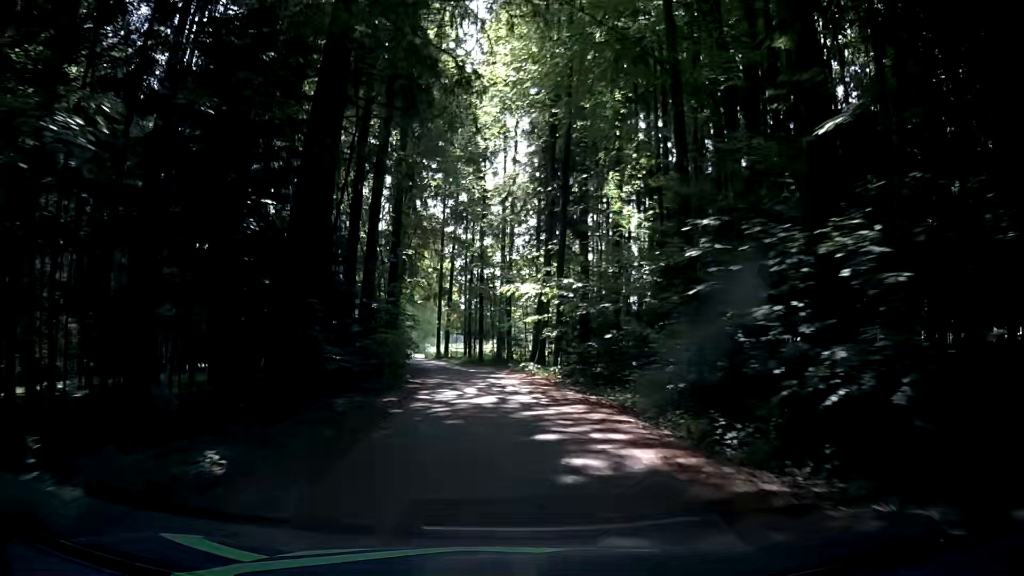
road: unclassified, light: Day
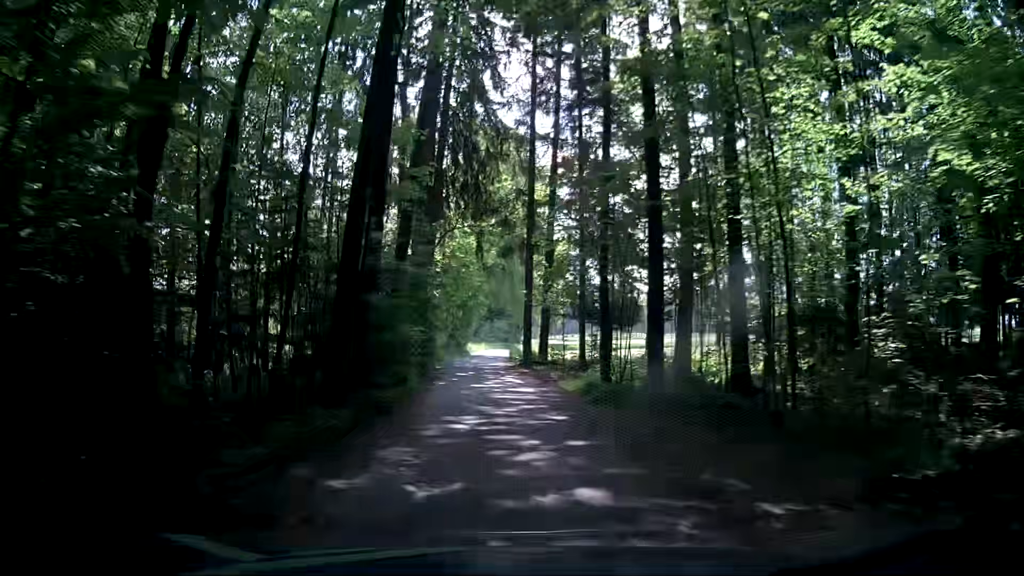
(-1.1, +33.9) m; -6°
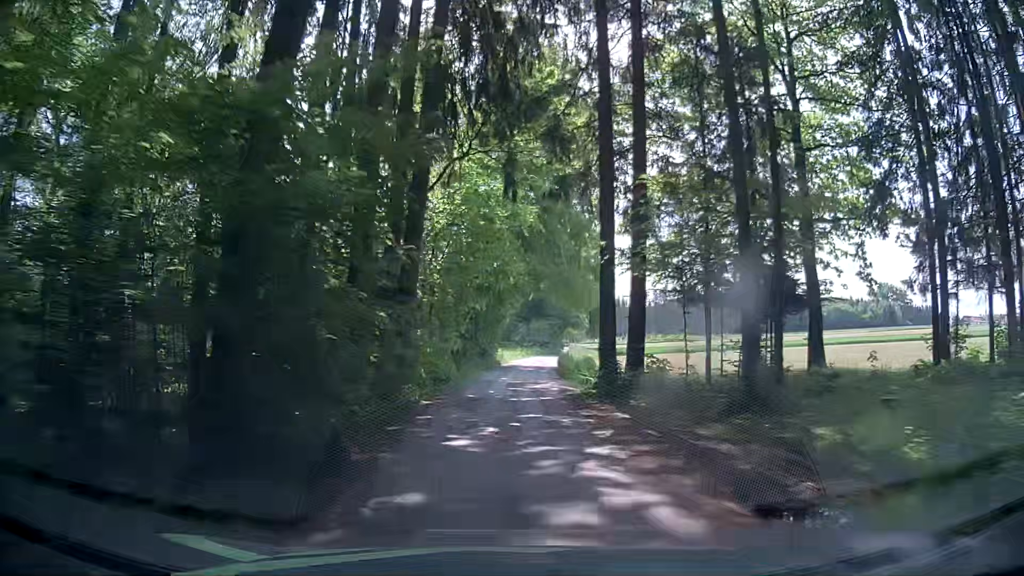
(-0.4, +17.3) m; -2°
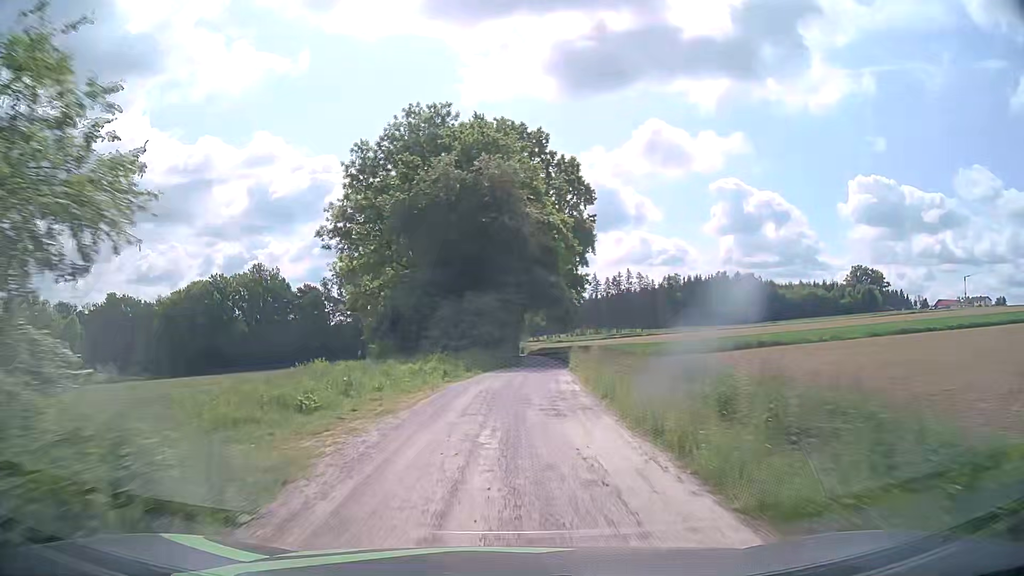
(+0.3, +44.9) m; +3°
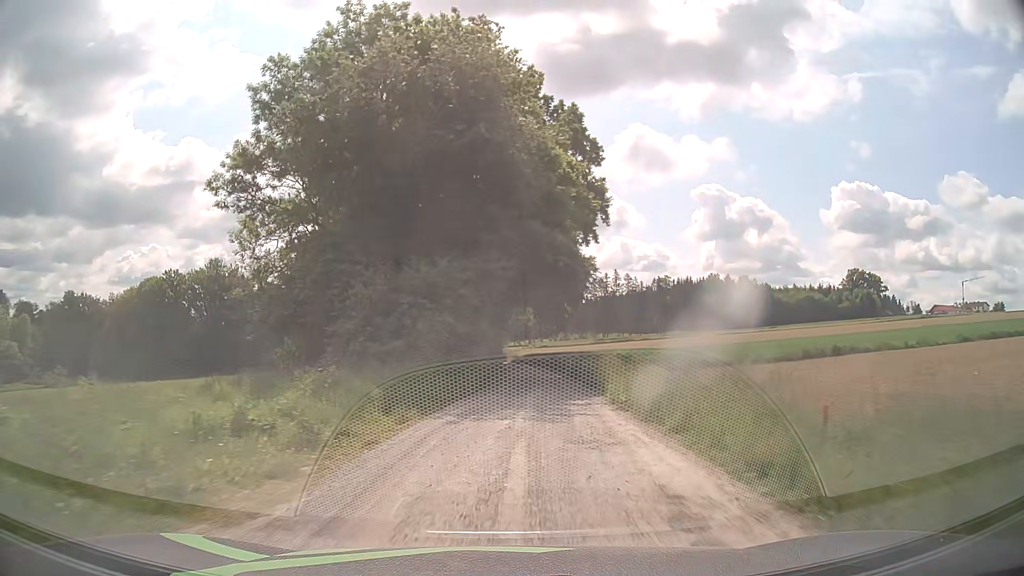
(+0.2, +18.2) m; +1°
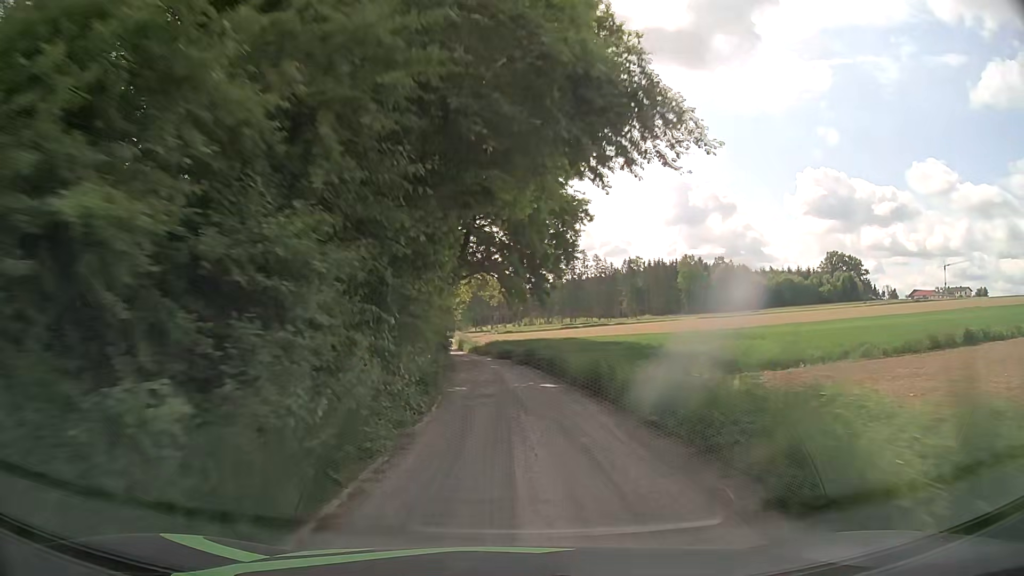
(+0.7, +17.7) m; +4°
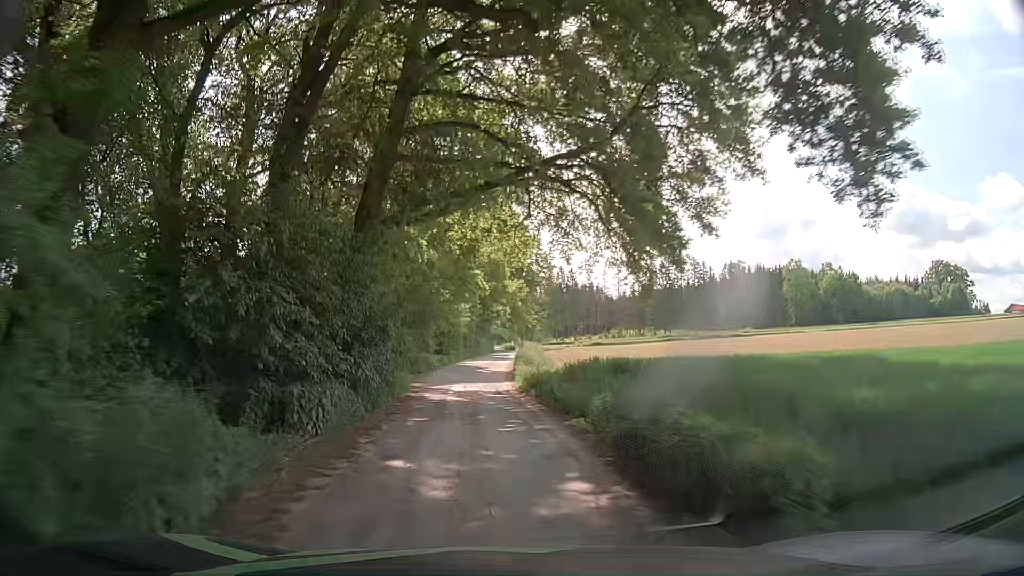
(-0.7, +33.7) m; -7°
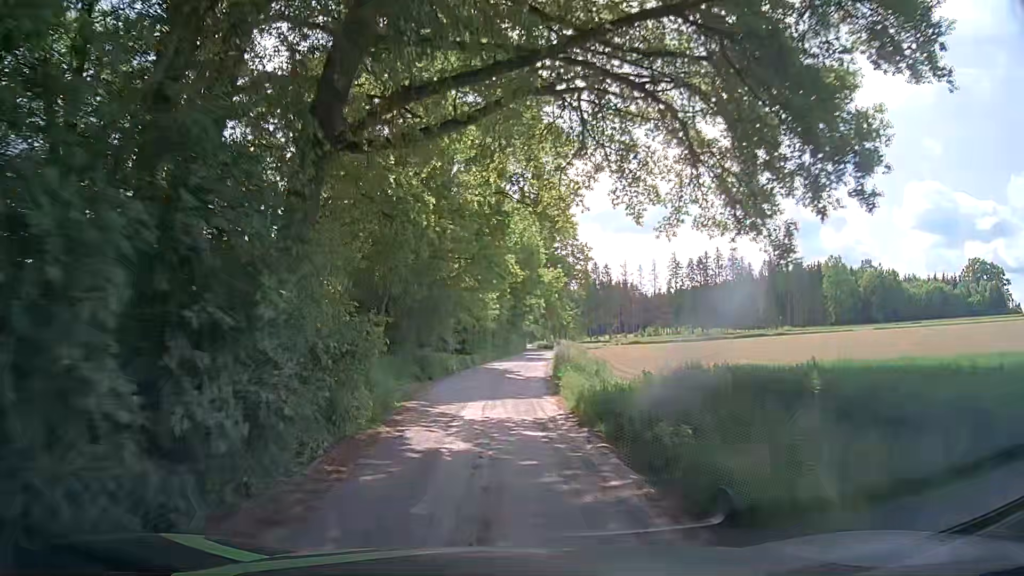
(-0.1, +8.4) m; -1°
(0, +10) (-1, +20) (-1, +30) (0, +40) (+1, +50) (+2, +60) (+2, +70) (+3, +80) (+3, +90) (+3, +100) m
